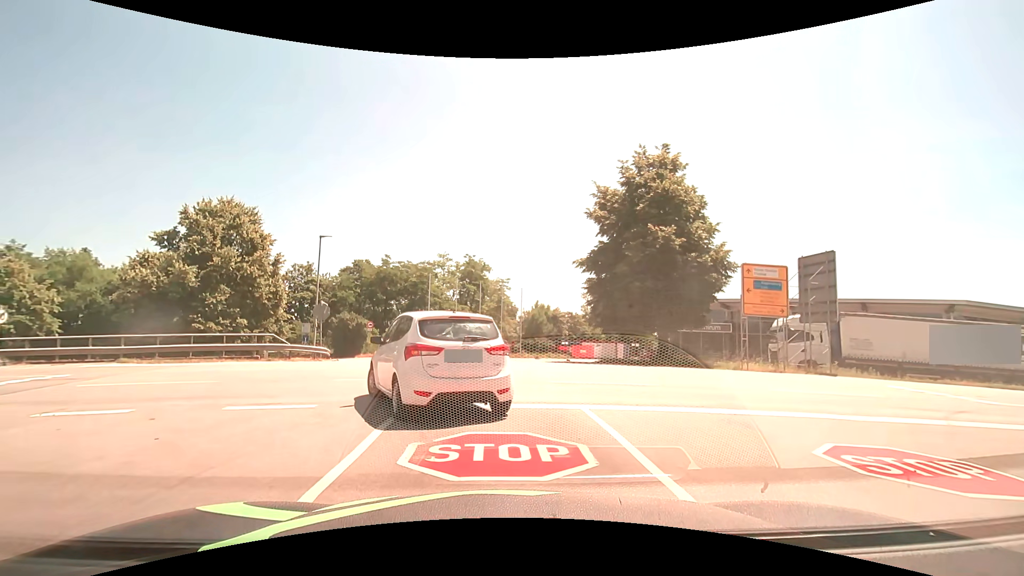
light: Day
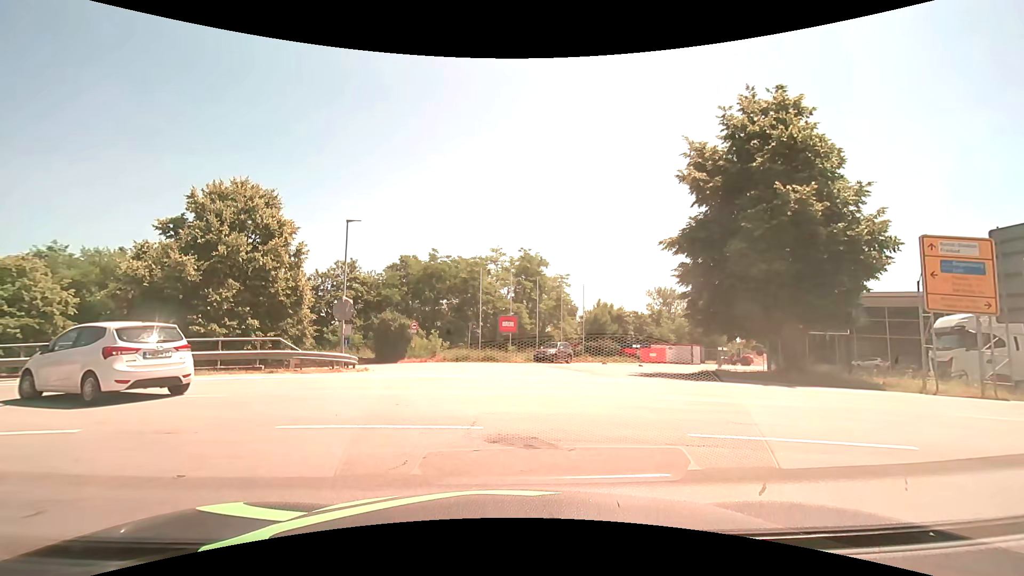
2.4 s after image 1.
(-0.3, +6.2) m; -7°
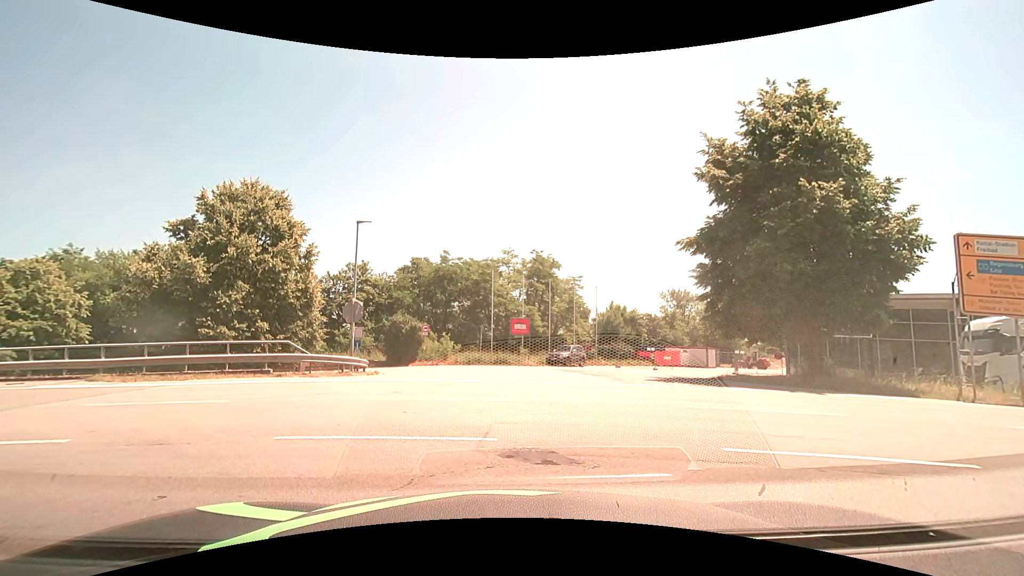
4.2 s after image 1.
(0.0, +0.6) m; 0°
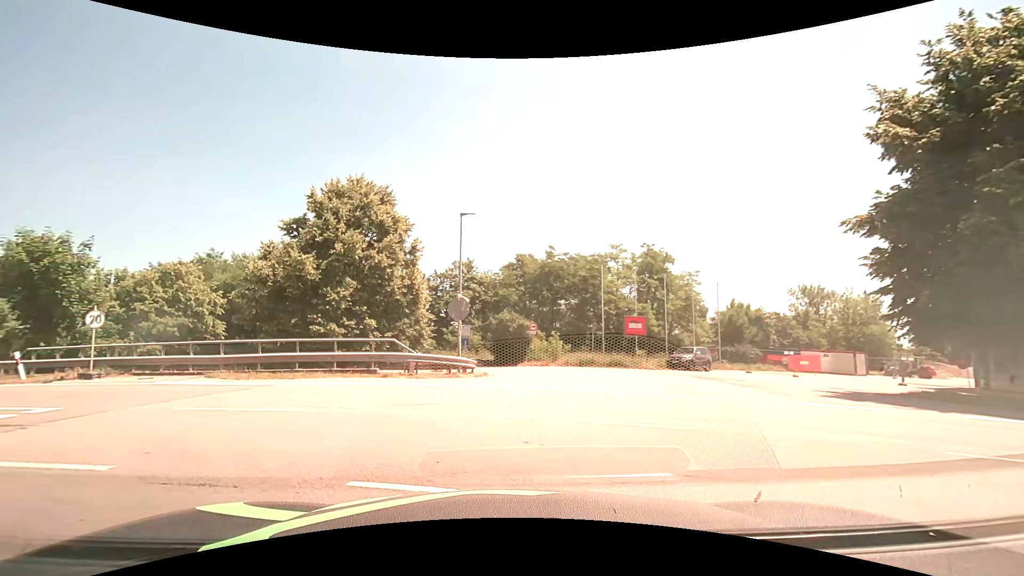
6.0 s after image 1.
(-0.3, +2.7) m; -12°
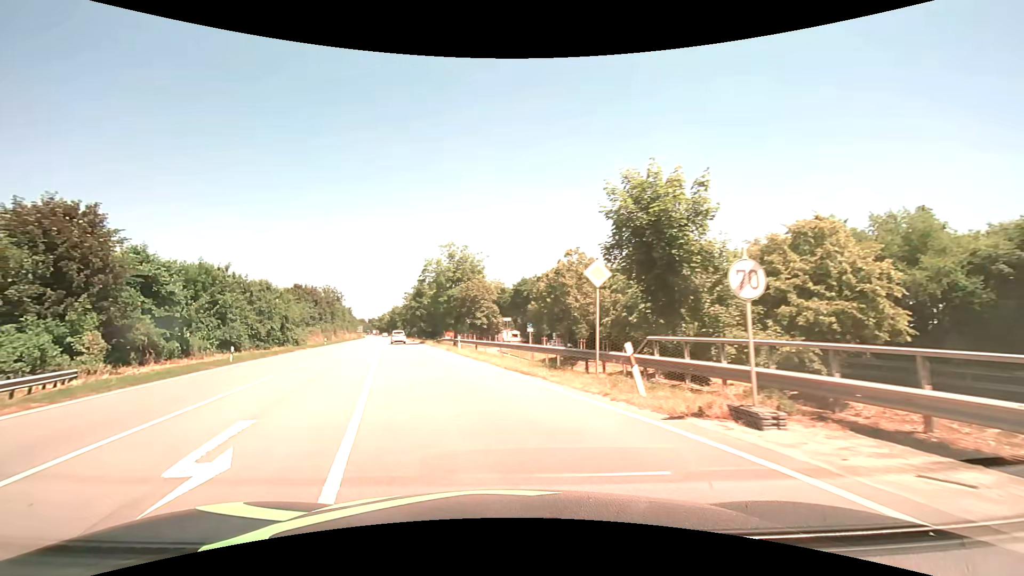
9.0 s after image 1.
(-8.3, +12.6) m; -60°
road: primary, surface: asphalt
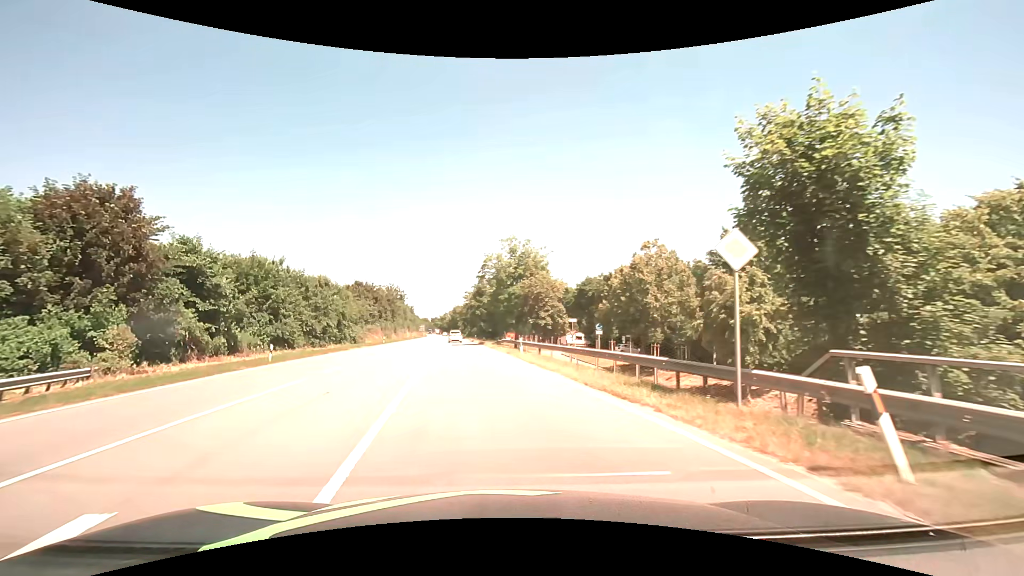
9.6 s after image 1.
(-0.4, +4.7) m; -8°
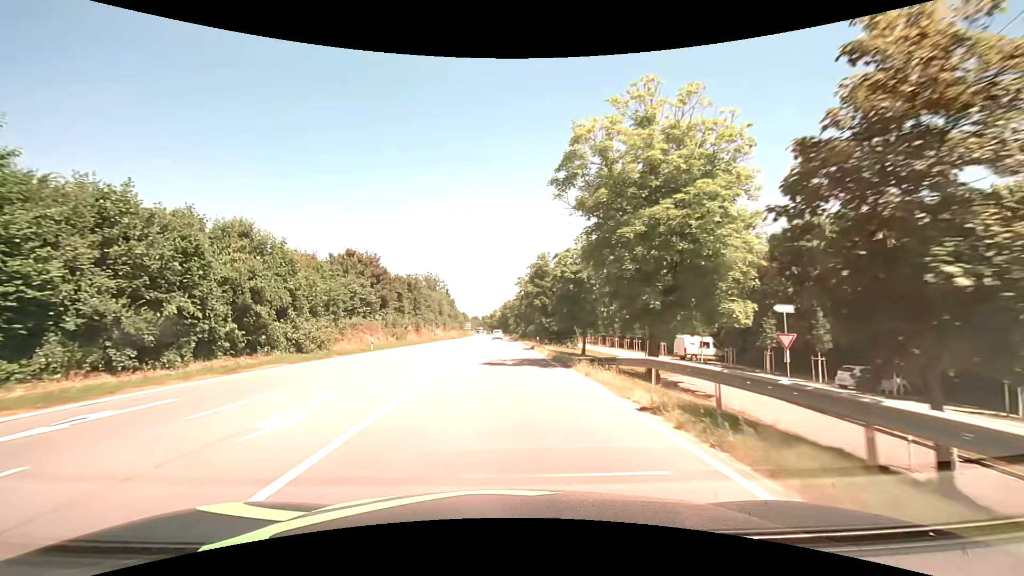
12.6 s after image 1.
(-2.9, +33.8) m; -6°
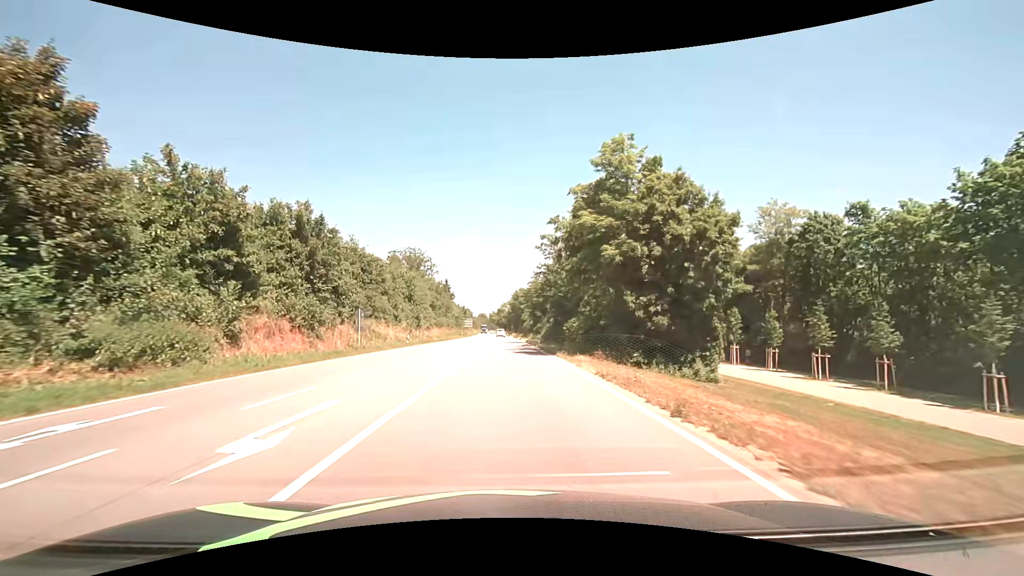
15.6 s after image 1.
(-0.8, +41.7) m; -1°
(0, +10) (0, +20) (0, +30) (0, +40) (0, +50) (0, +60) (0, +70) (-1, +80) (-1, +90) (-1, +100) m
